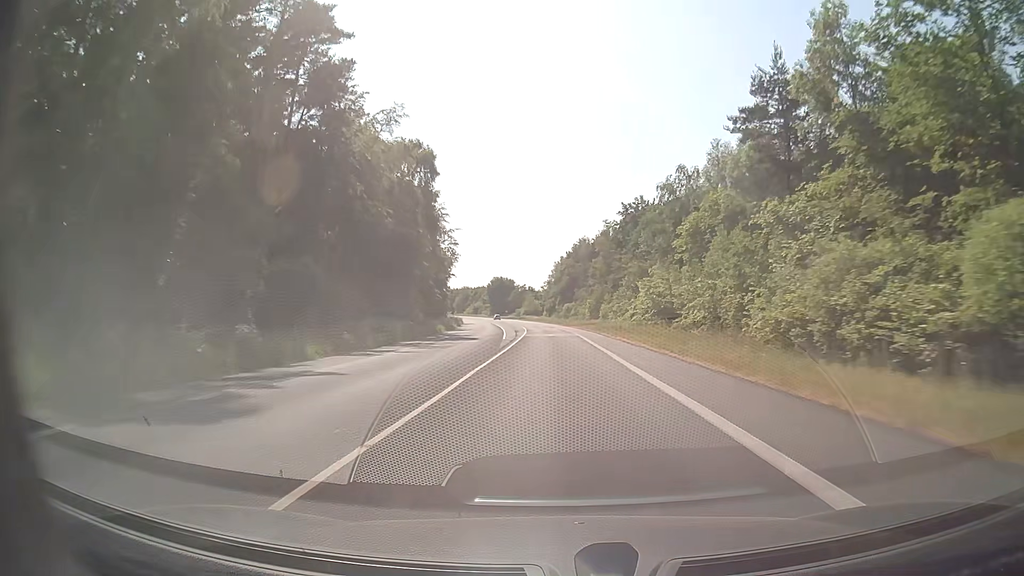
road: secondary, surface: asphalt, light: Day
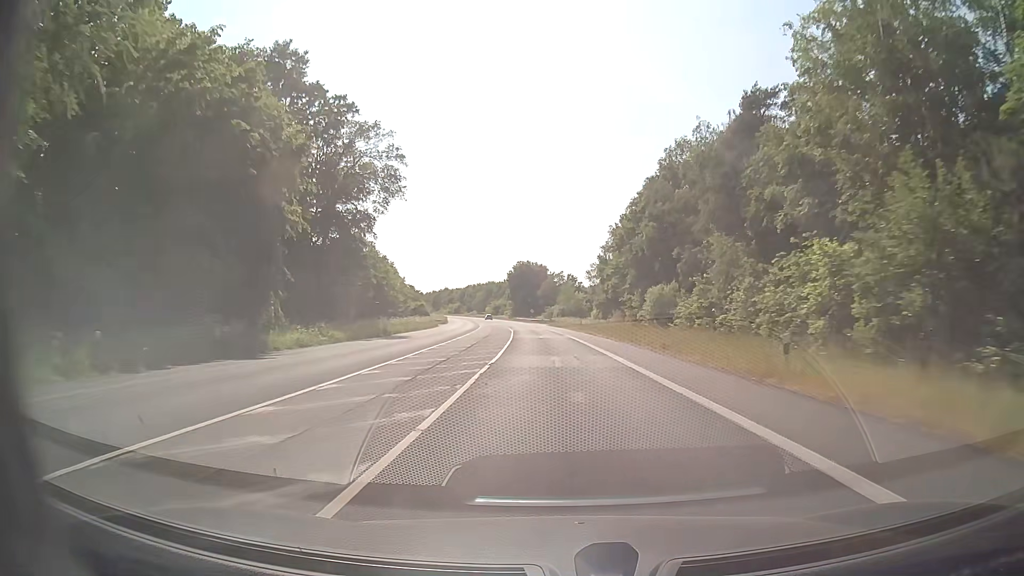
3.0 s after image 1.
(-2.0, +78.9) m; -4°
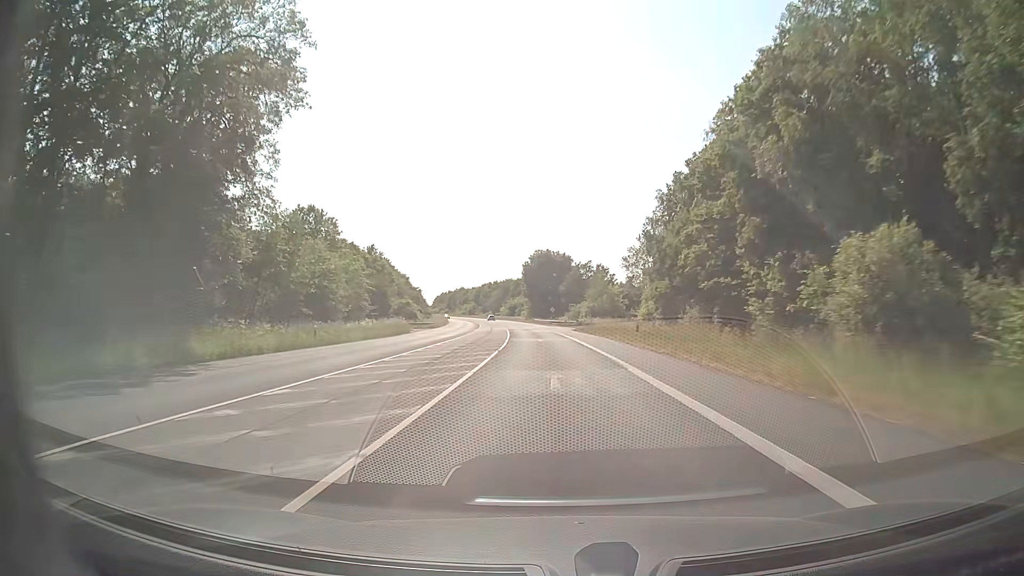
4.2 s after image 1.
(-0.5, +31.5) m; -2°
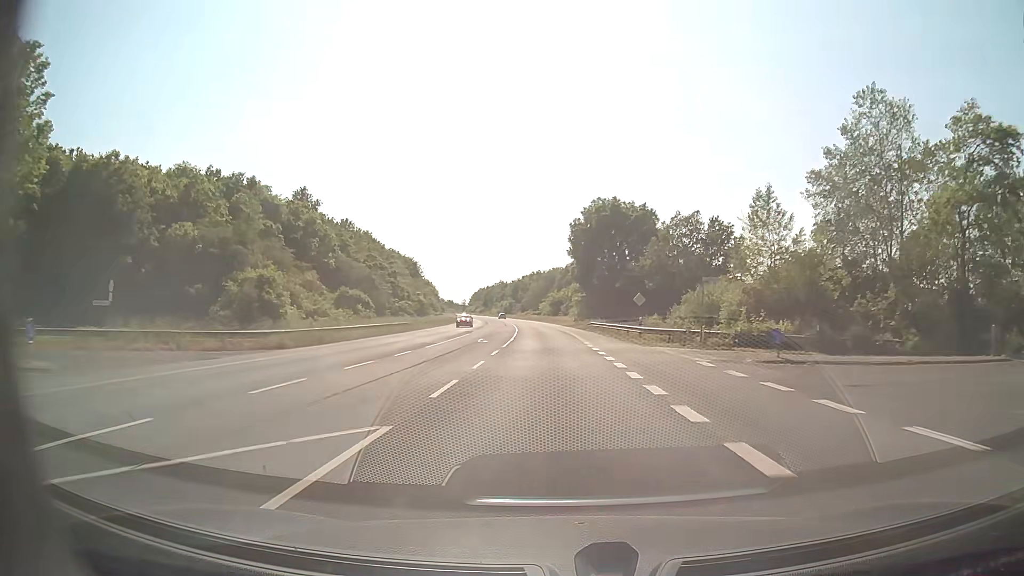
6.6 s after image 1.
(-2.7, +63.1) m; -5°
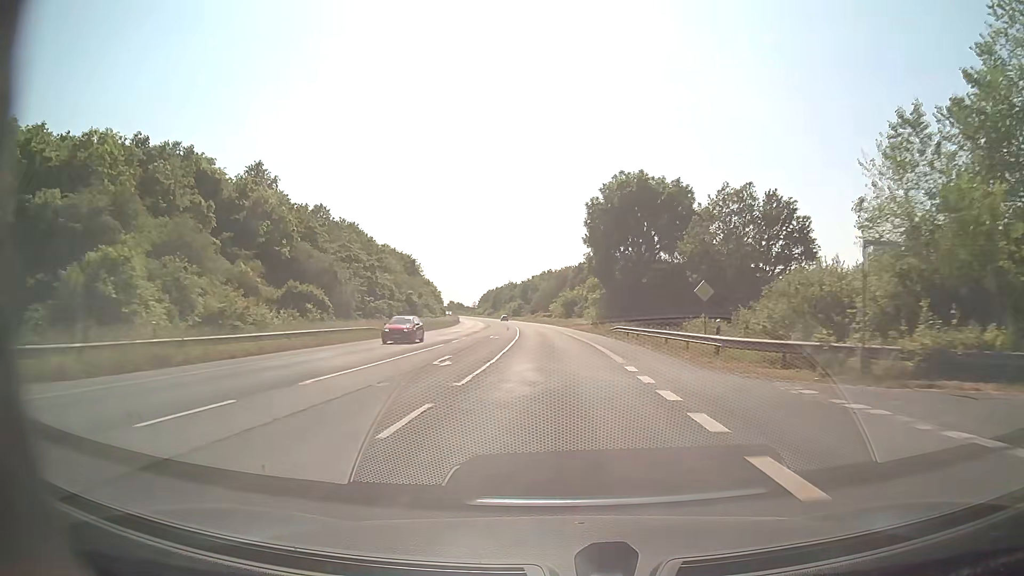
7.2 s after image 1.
(-0.1, +15.8) m; -1°
(0, +10) (0, +20) (0, +30) (-1, +40) (-1, +50) (-2, +60) (-2, +70) (-3, +80) (-4, +90) (-5, +100) m
